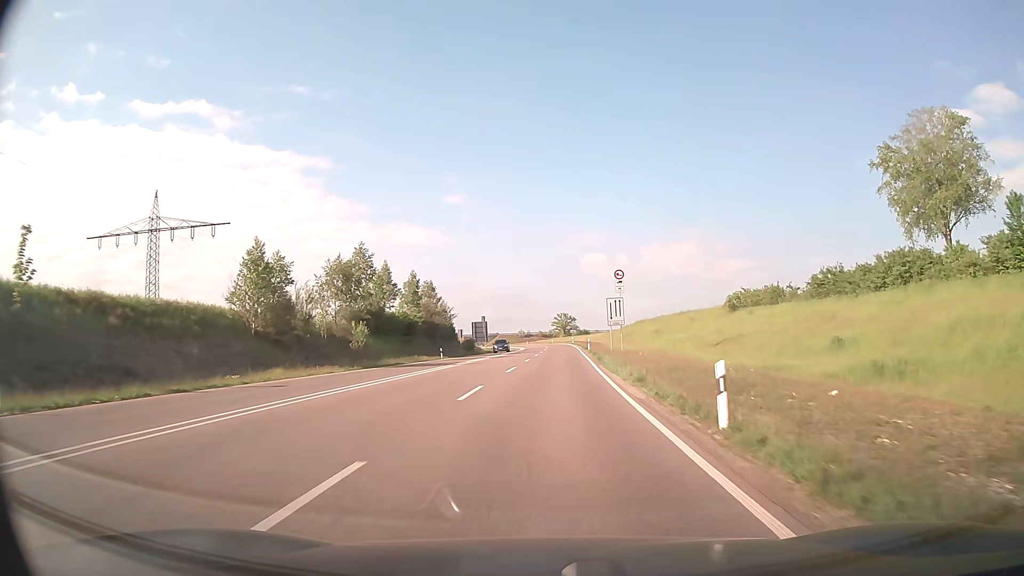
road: trunk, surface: asphalt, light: Day
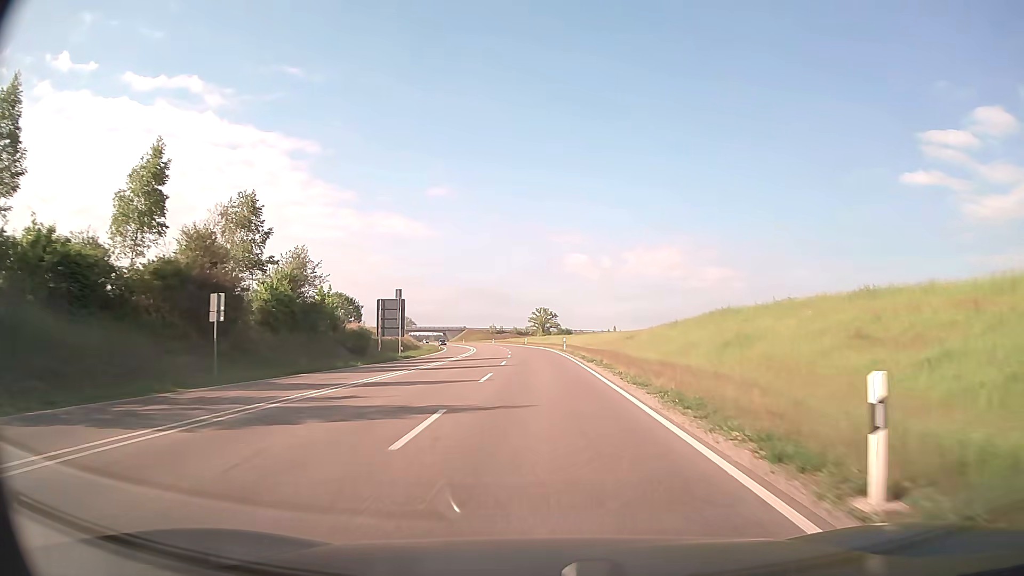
(+1.1, +55.3) m; +2°
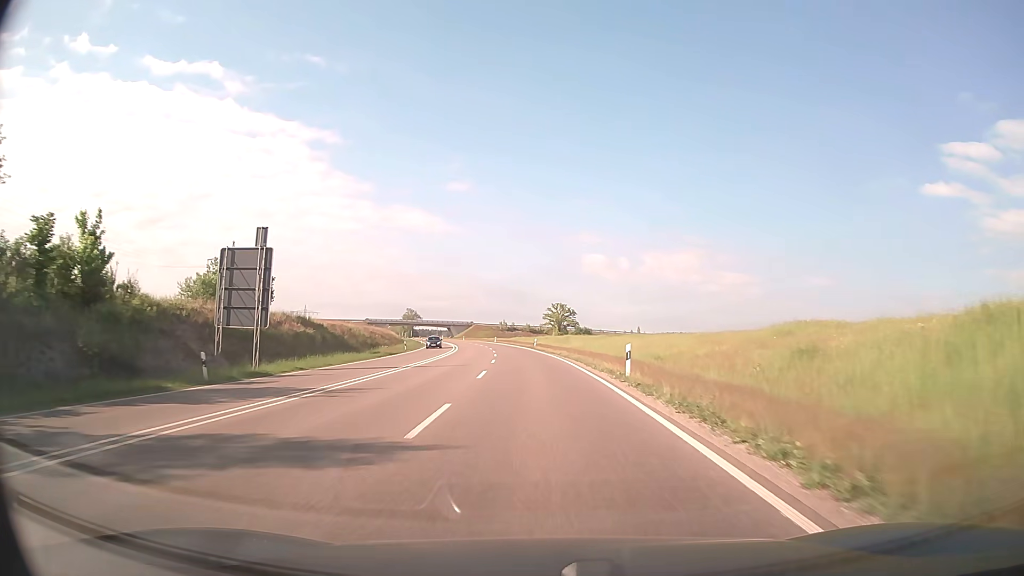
(-0.3, +35.1) m; -1°
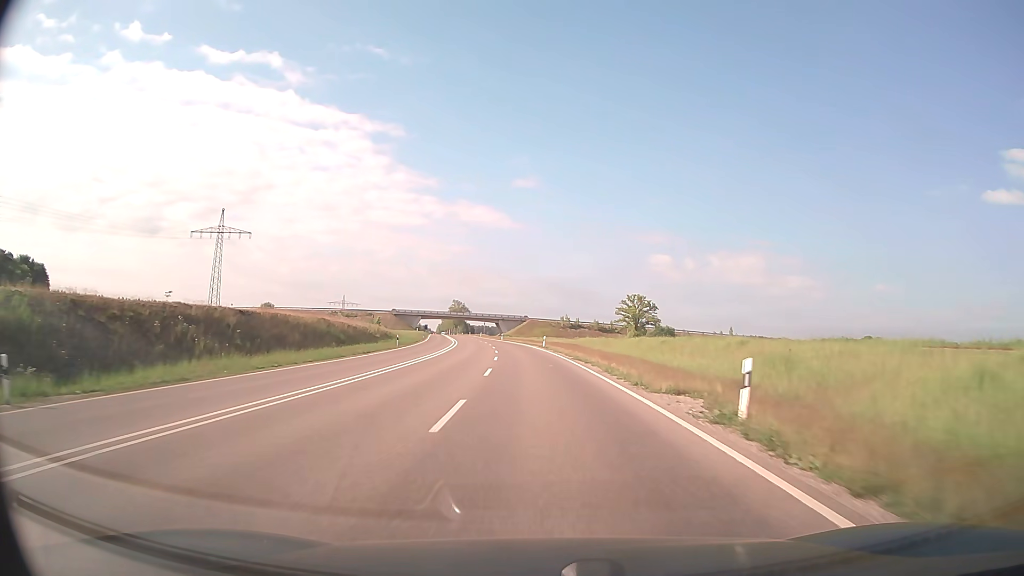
(-2.8, +59.9) m; -5°
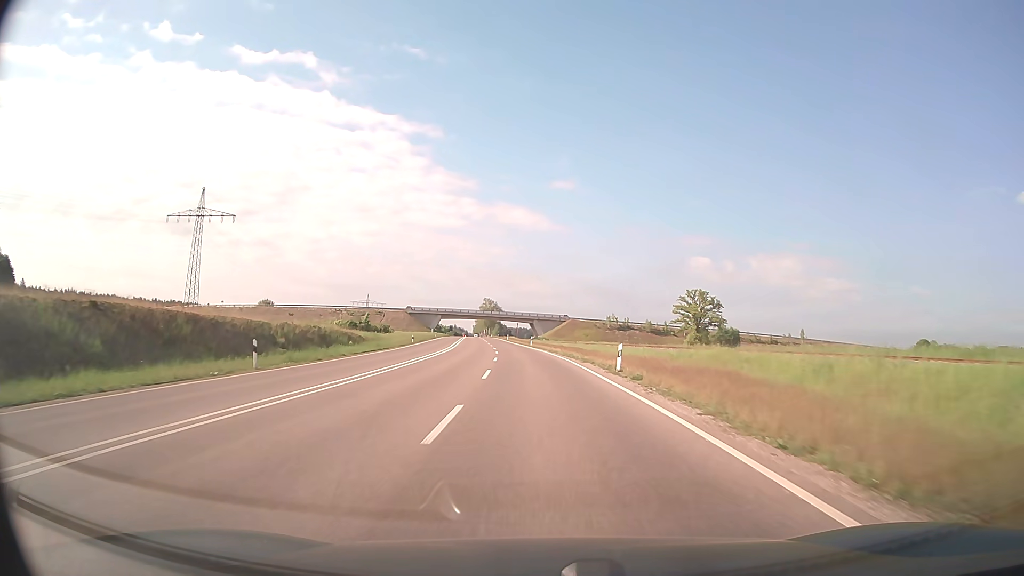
(-1.1, +36.9) m; -3°
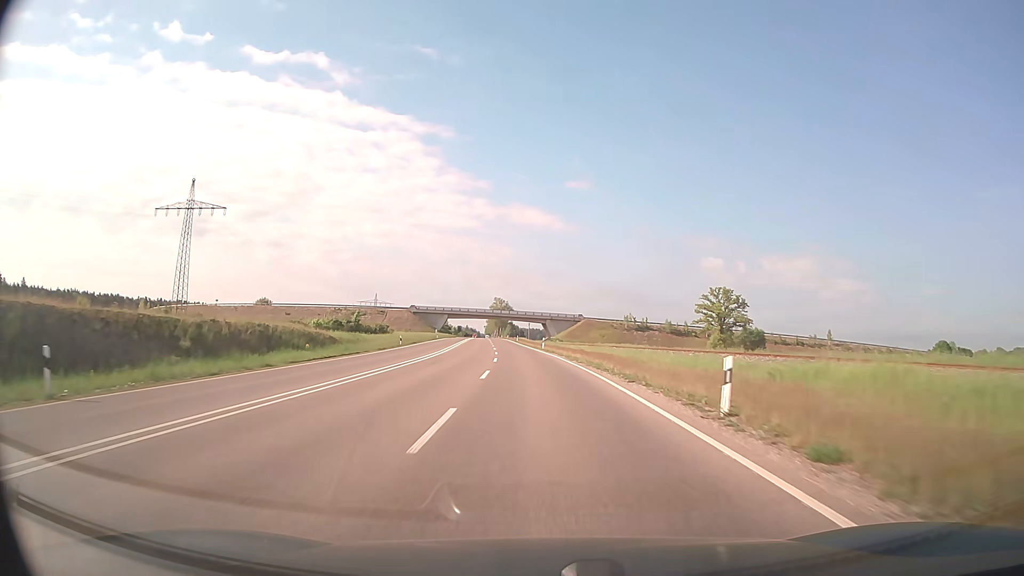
(-0.2, +12.5) m; -1°
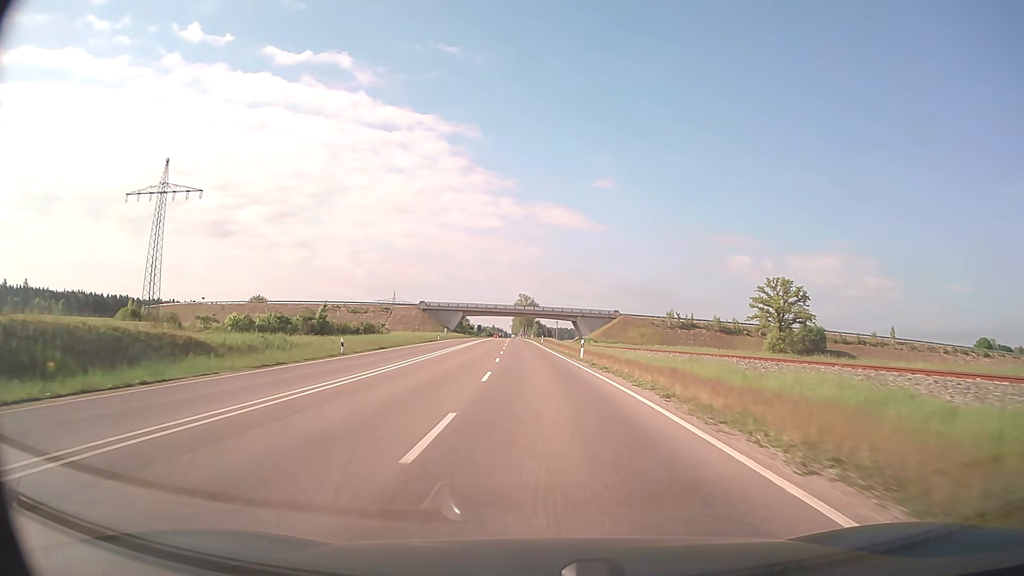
(-0.5, +25.1) m; -2°
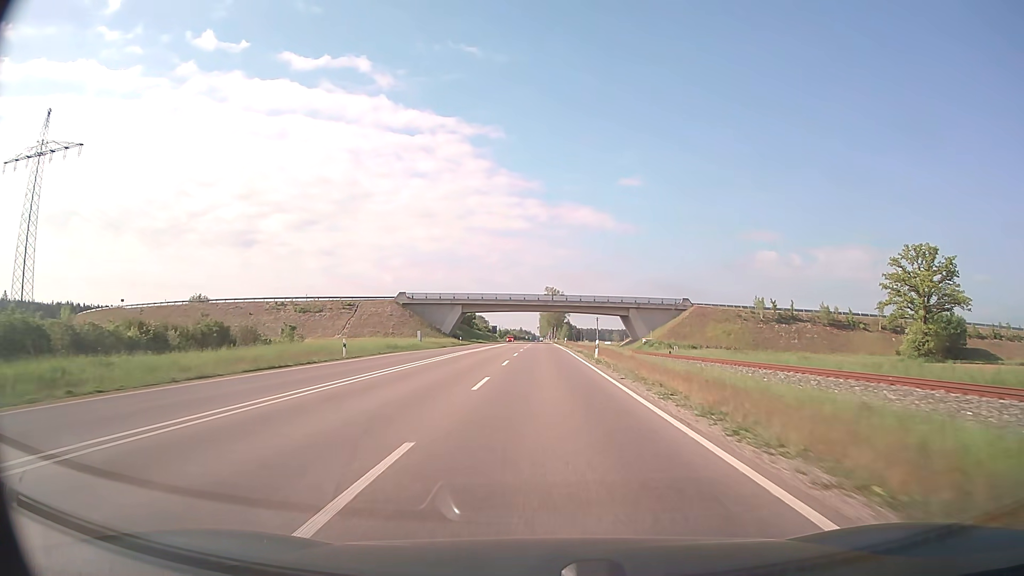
(-1.4, +51.1) m; -2°
(0, +10) (0, +20) (0, +30) (0, +40) (0, +50) (0, +60) (0, +70) (0, +80) (0, +90) (0, +100) m
